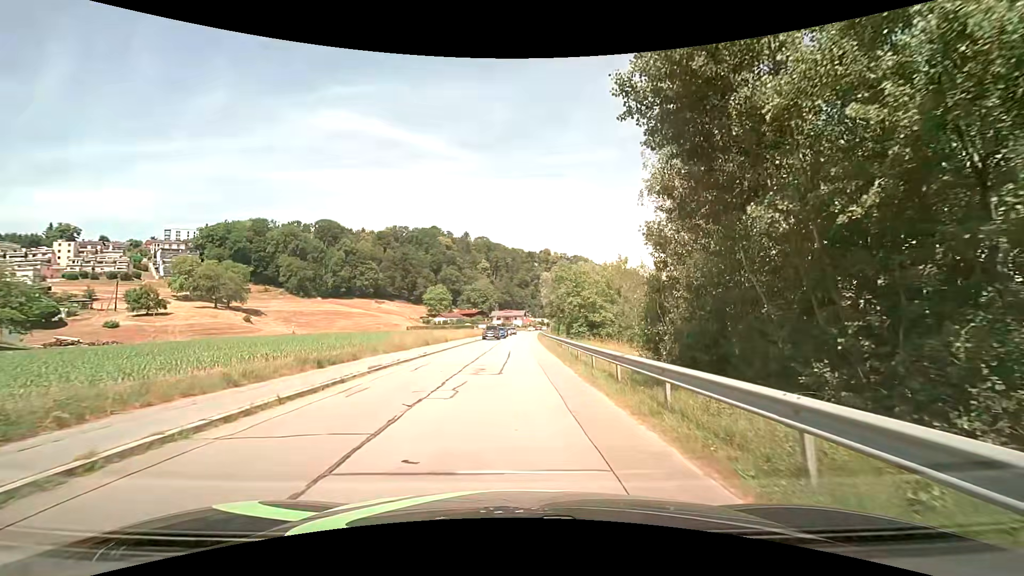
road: residential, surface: asphalt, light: Day
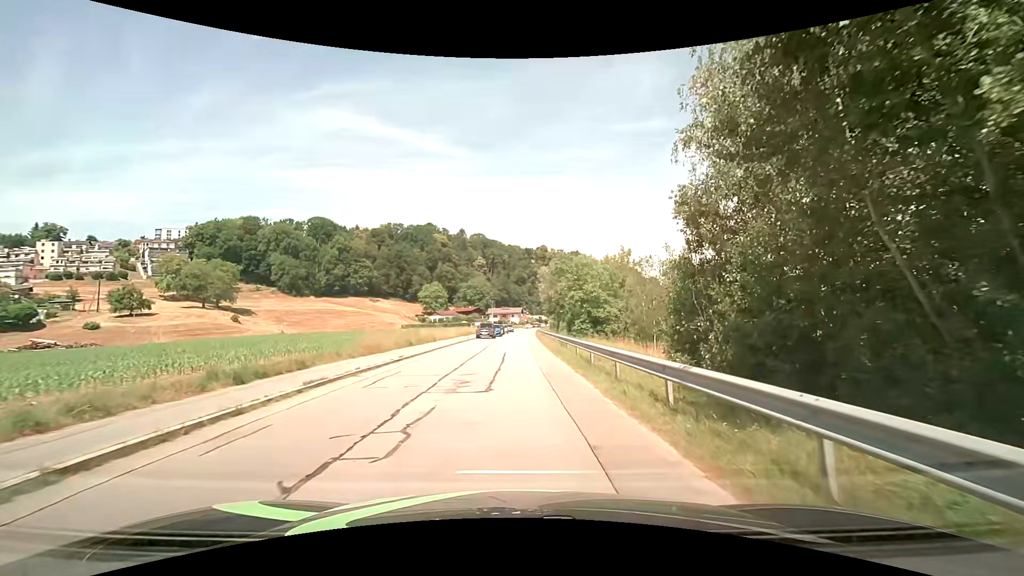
(0.0, +4.5) m; 0°
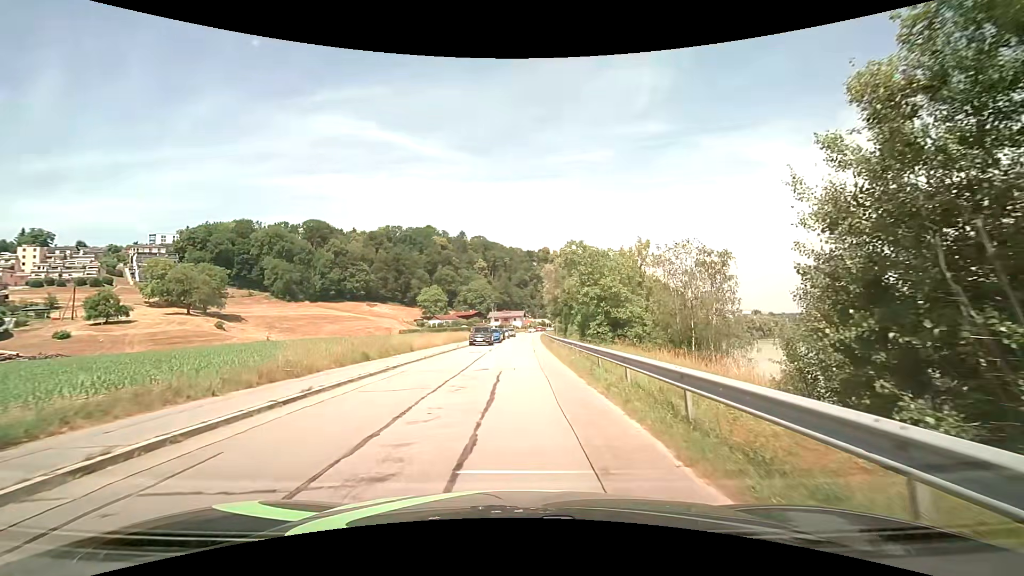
(0.0, +9.0) m; -1°
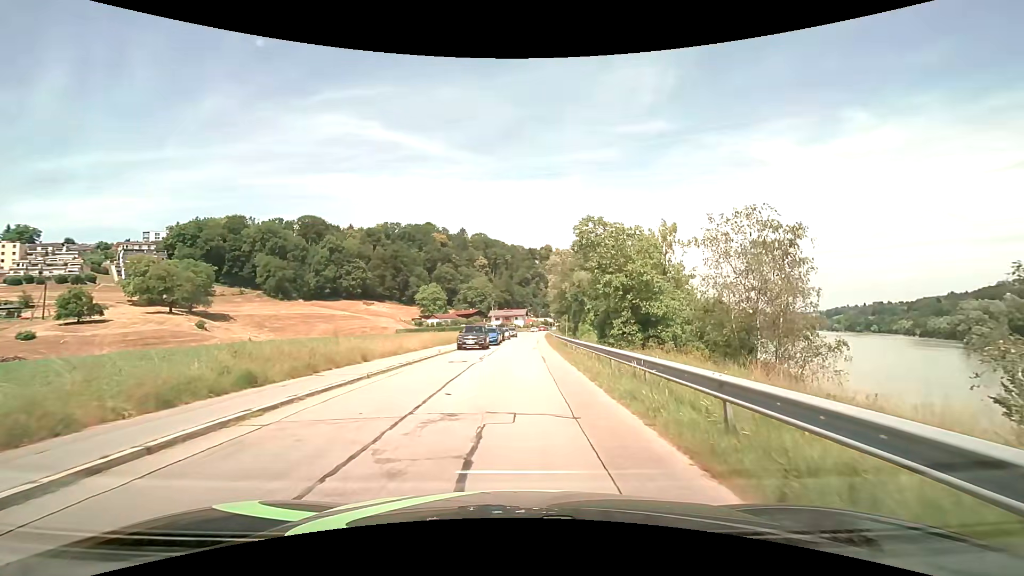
(0.0, +9.1) m; 0°
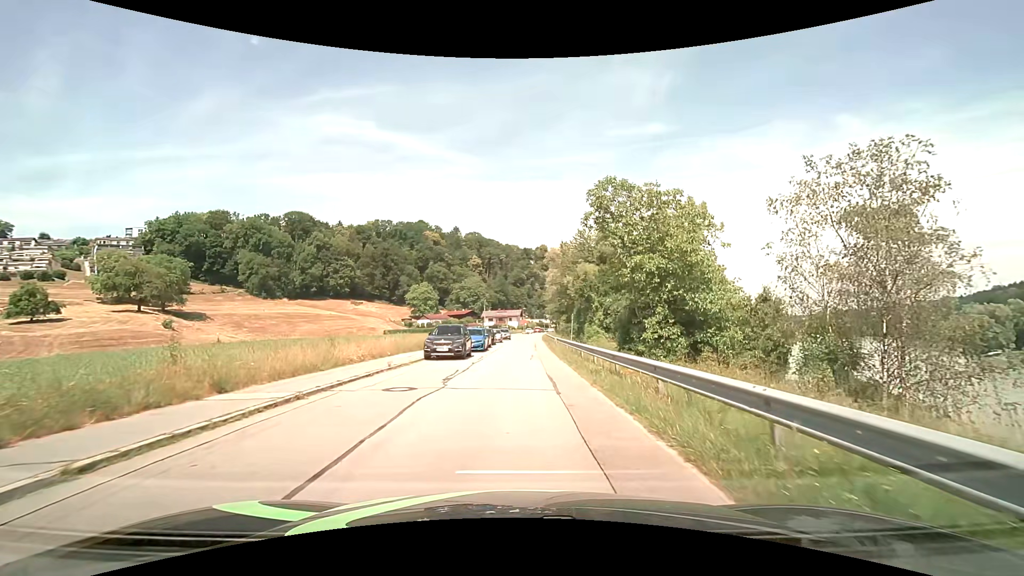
(+0.1, +9.2) m; +1°
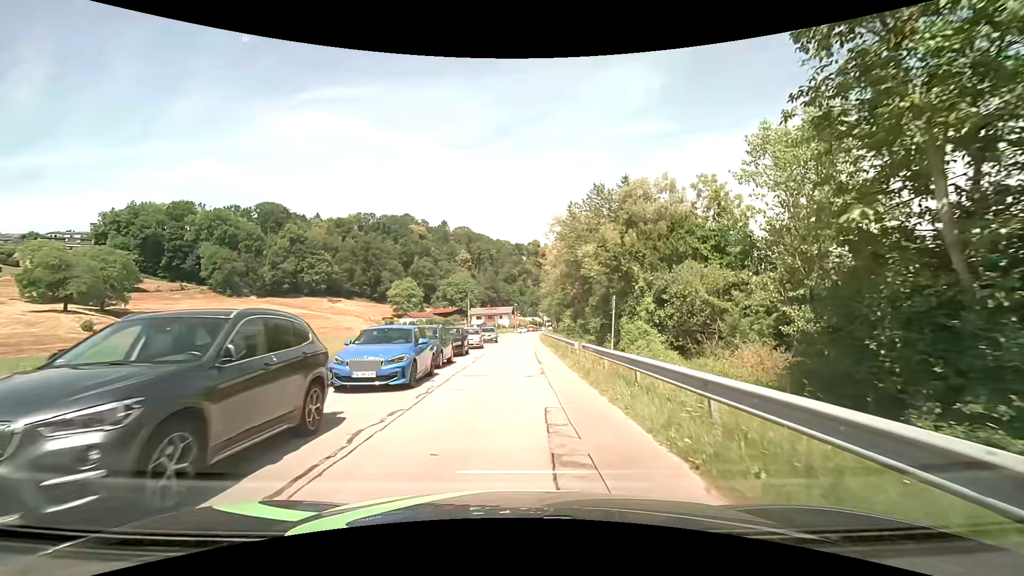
(+0.1, +18.6) m; +1°
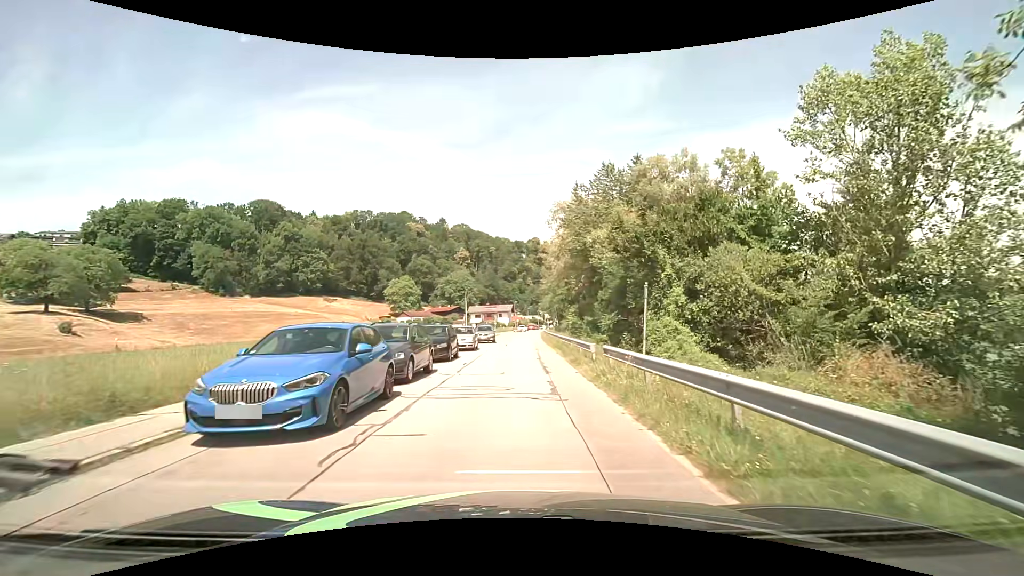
(0.0, +4.7) m; 0°
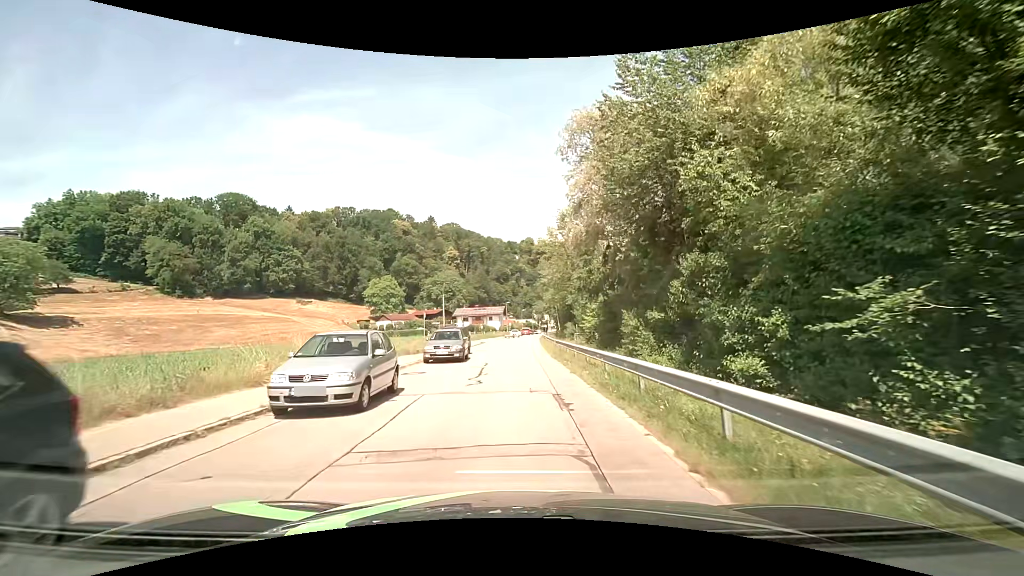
(+0.1, +19.0) m; +1°
(0, +10) (0, +20) (0, +30) (0, +40) (0, +50) (+1, +60) (+1, +70) (+2, +80) (+2, +90) (+3, +100) m
